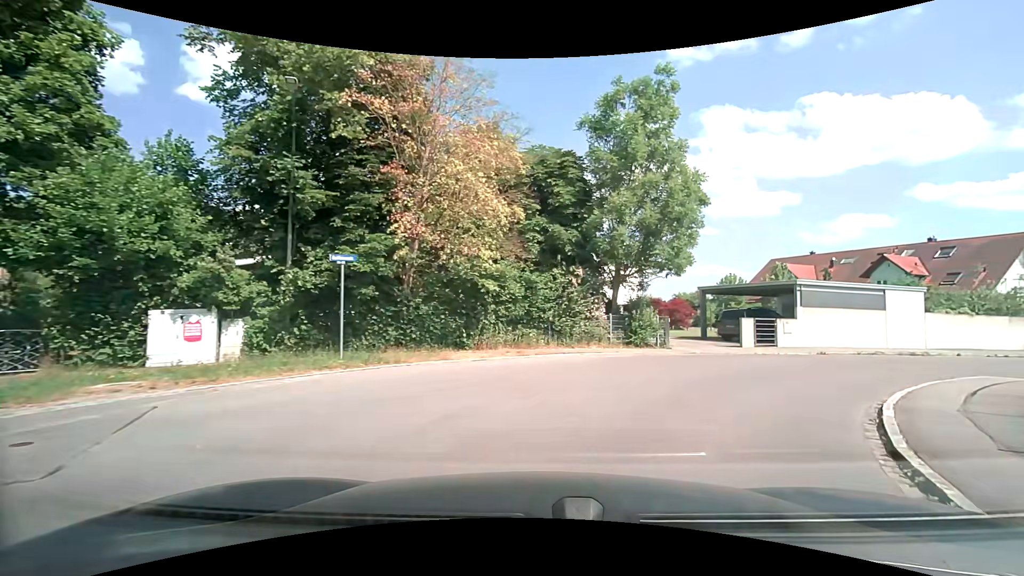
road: residential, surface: asphalt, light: Day
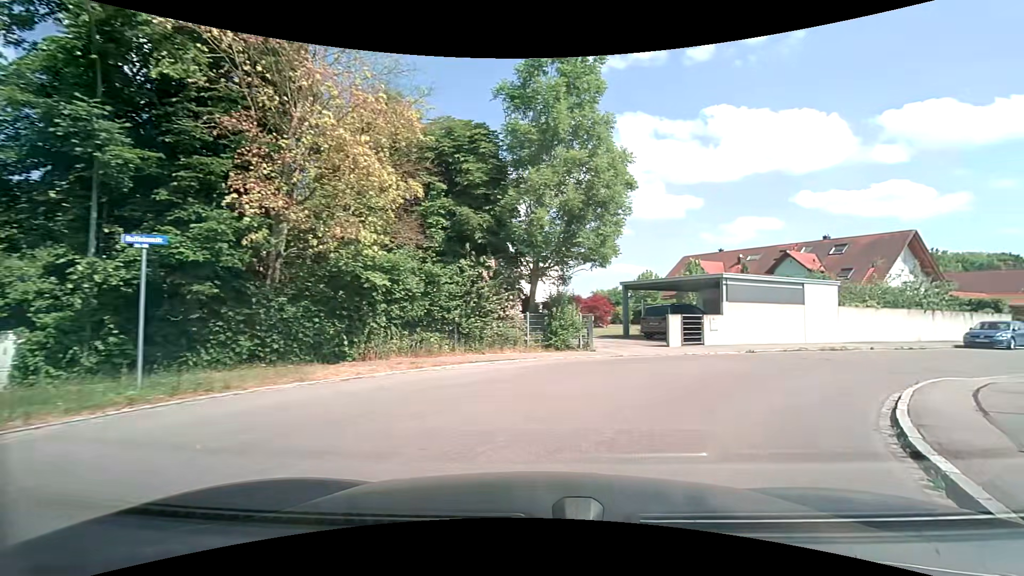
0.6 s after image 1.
(+0.3, +3.1) m; +9°
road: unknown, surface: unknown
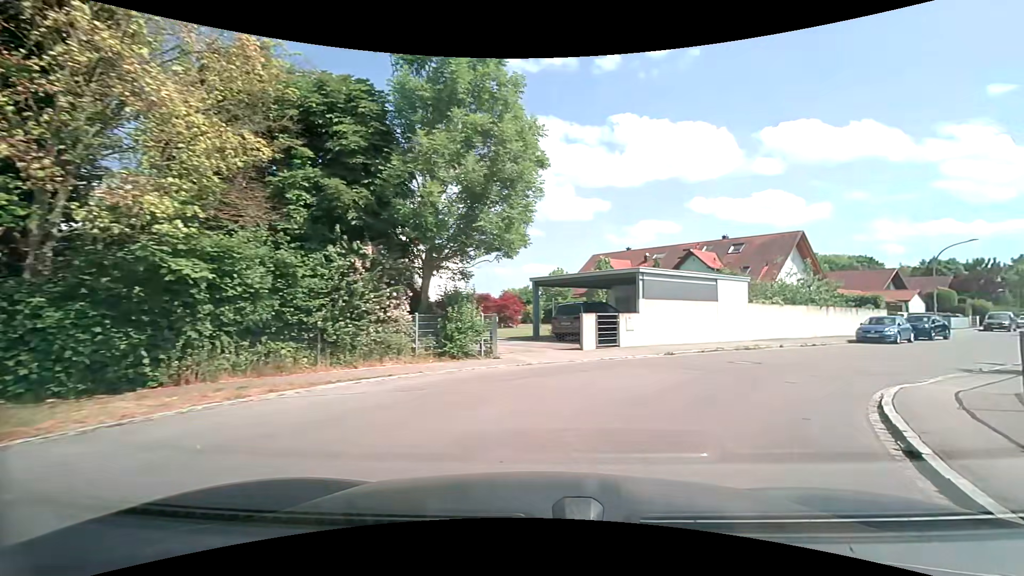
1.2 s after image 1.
(+0.3, +3.0) m; +10°
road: residential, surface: asphalt
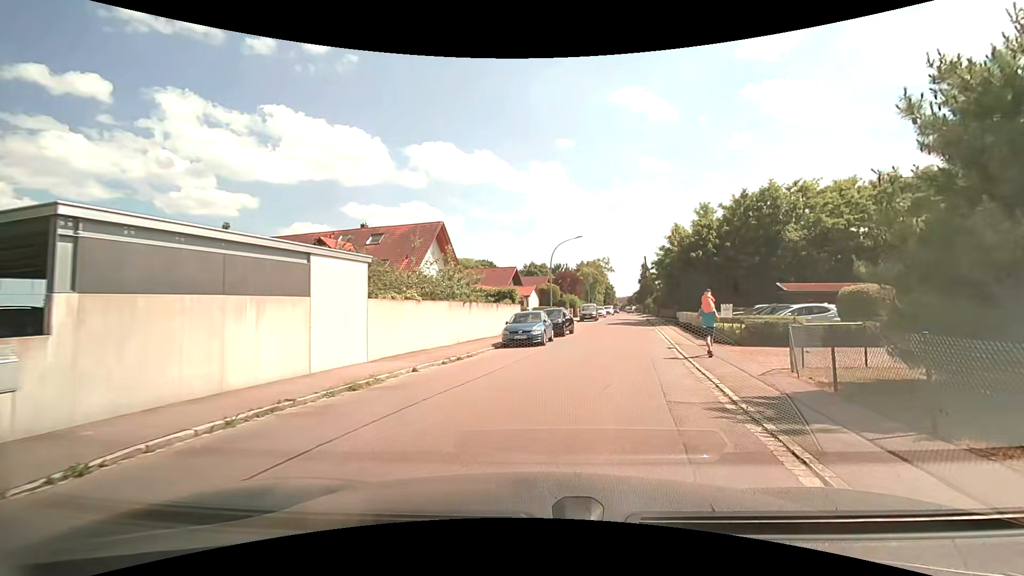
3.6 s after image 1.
(+4.1, +10.9) m; +40°
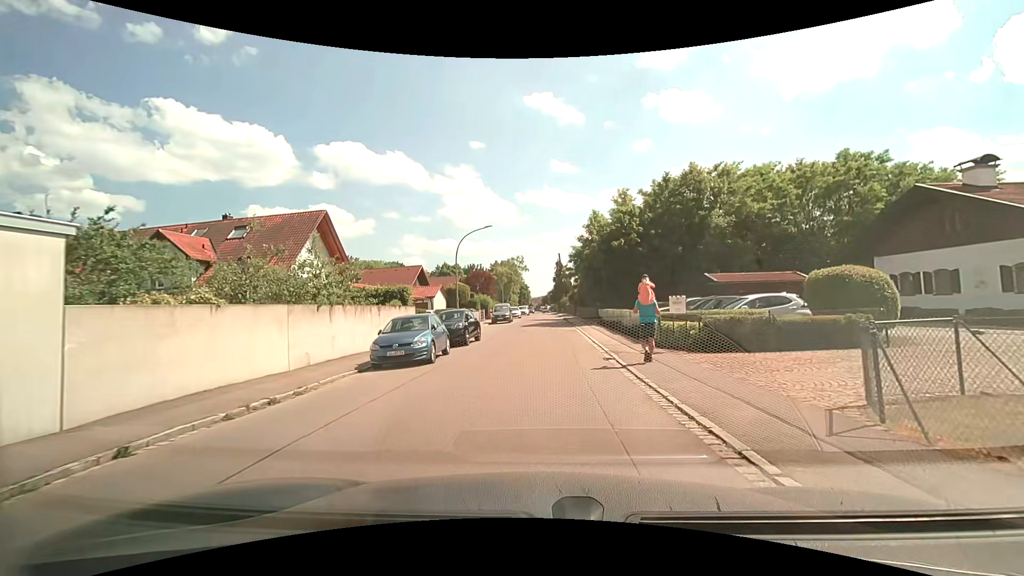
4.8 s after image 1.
(+0.5, +6.3) m; +9°
